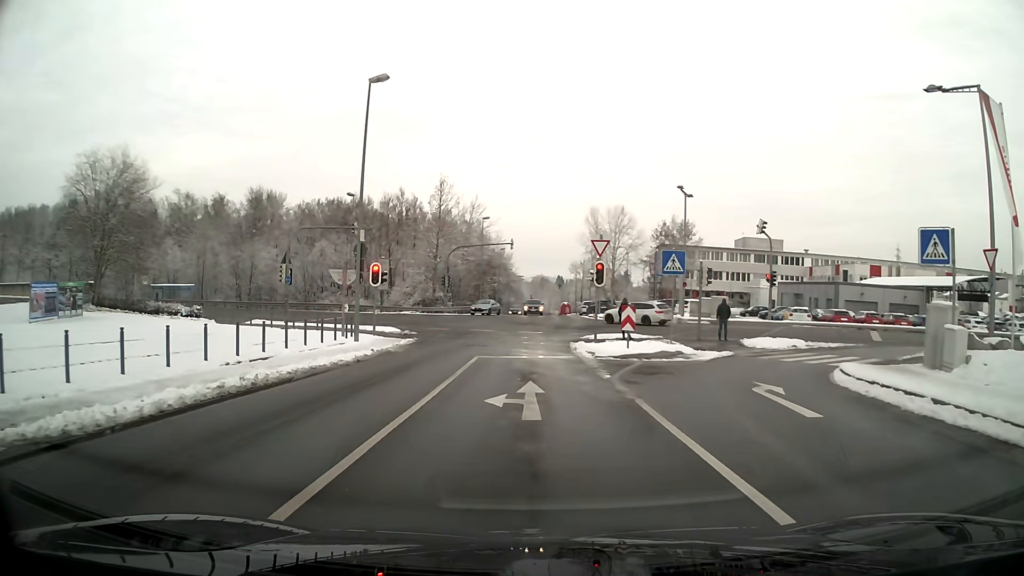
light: Day
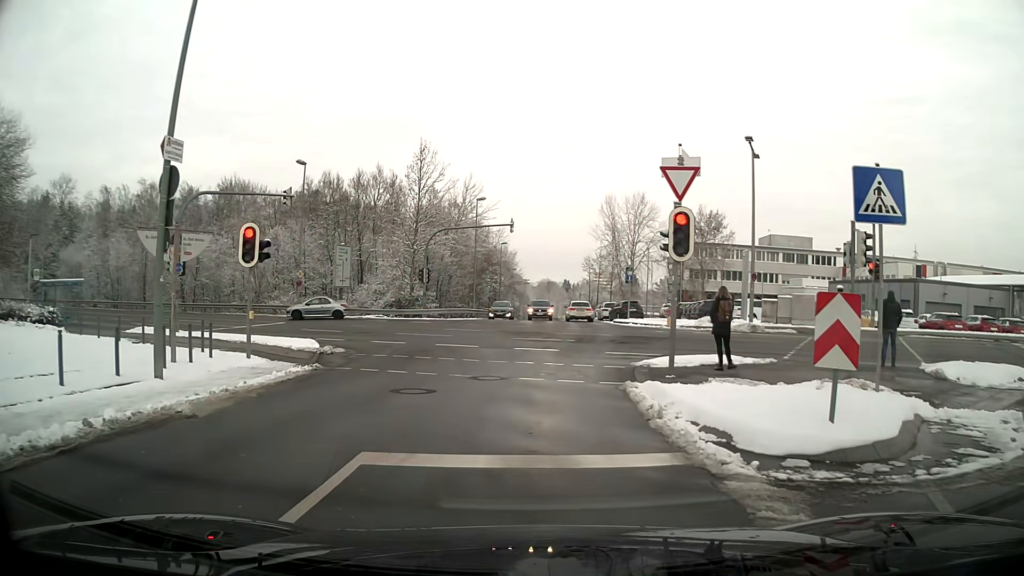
(-0.1, +13.8) m; -1°
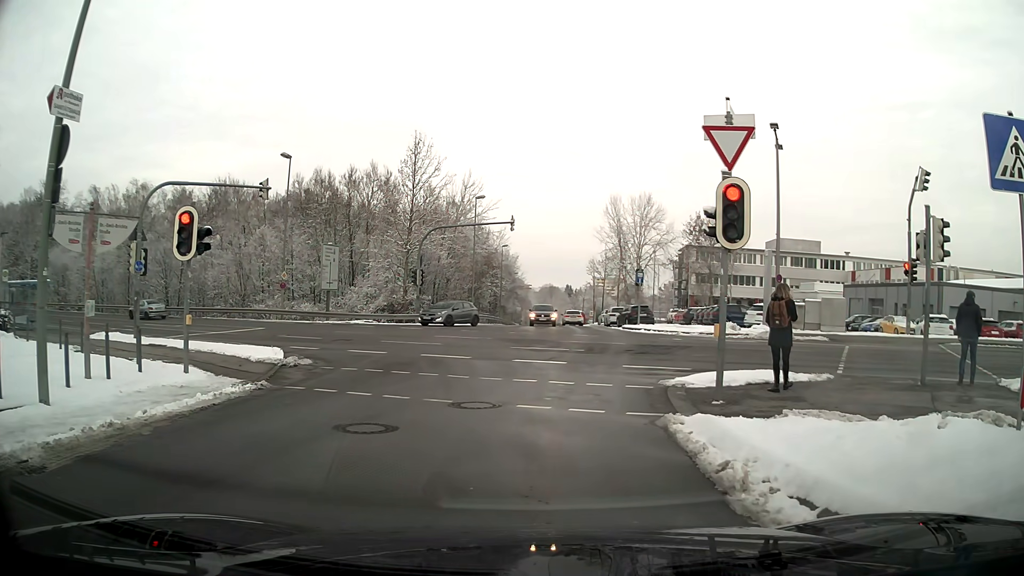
(0.0, +3.1) m; 0°
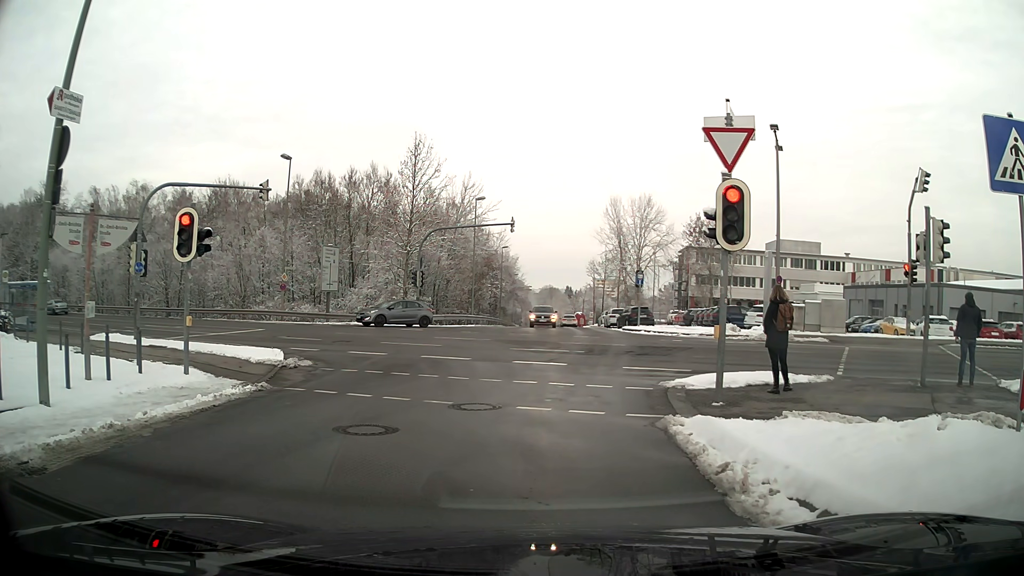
(0.0, +0.1) m; 0°
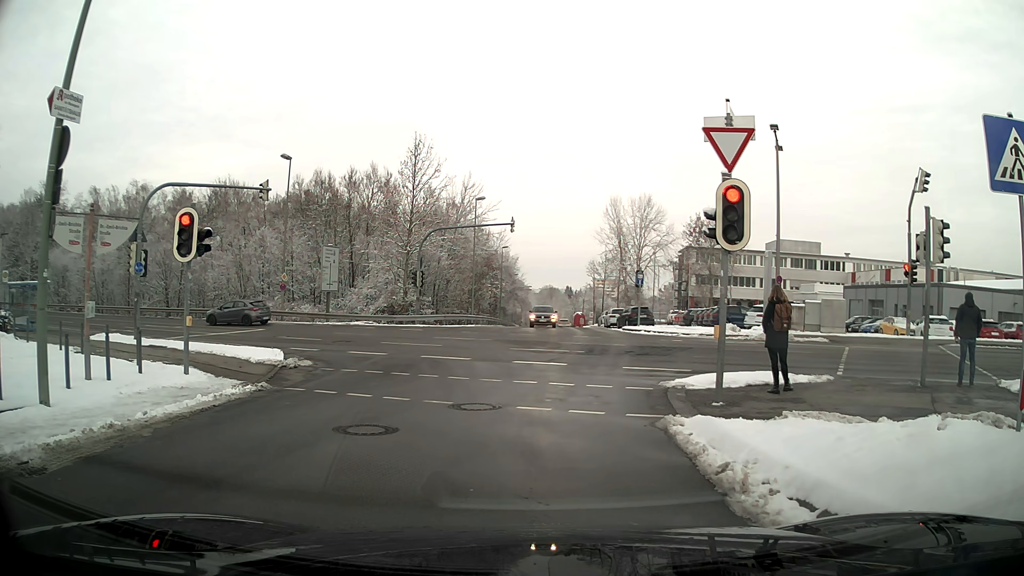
(0.0, 0.0) m; 0°
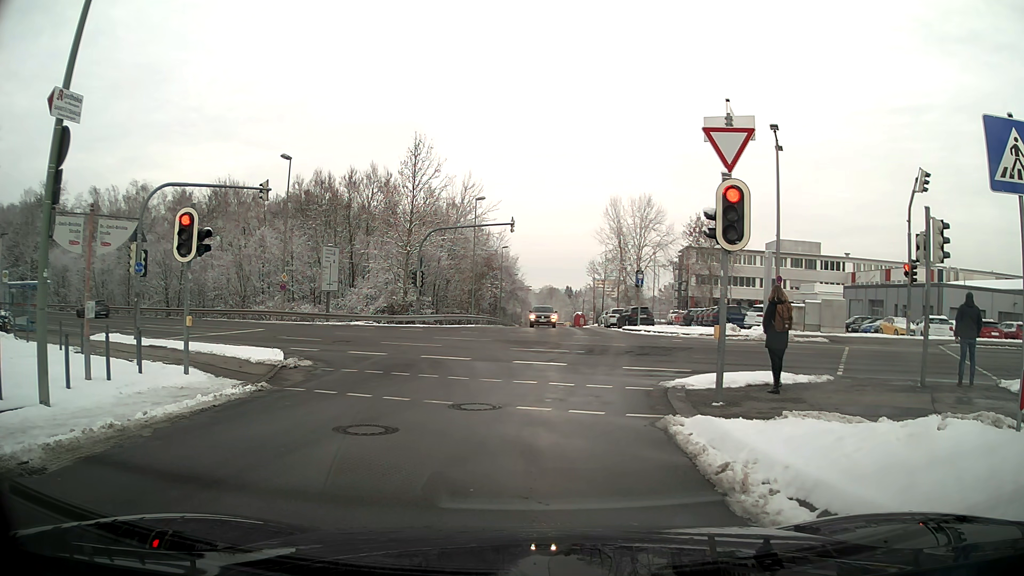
(0.0, 0.0) m; 0°
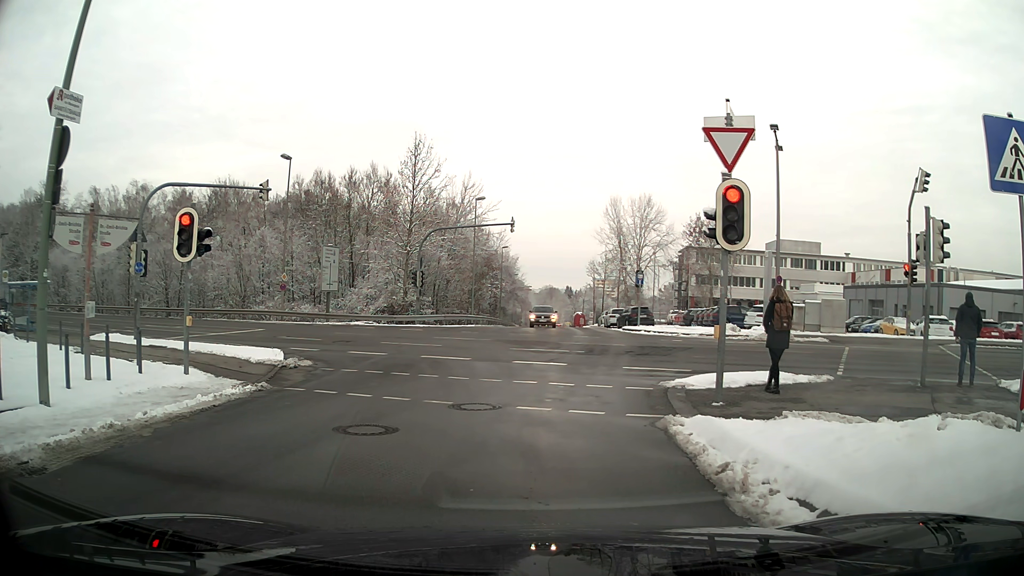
(0.0, 0.0) m; 0°
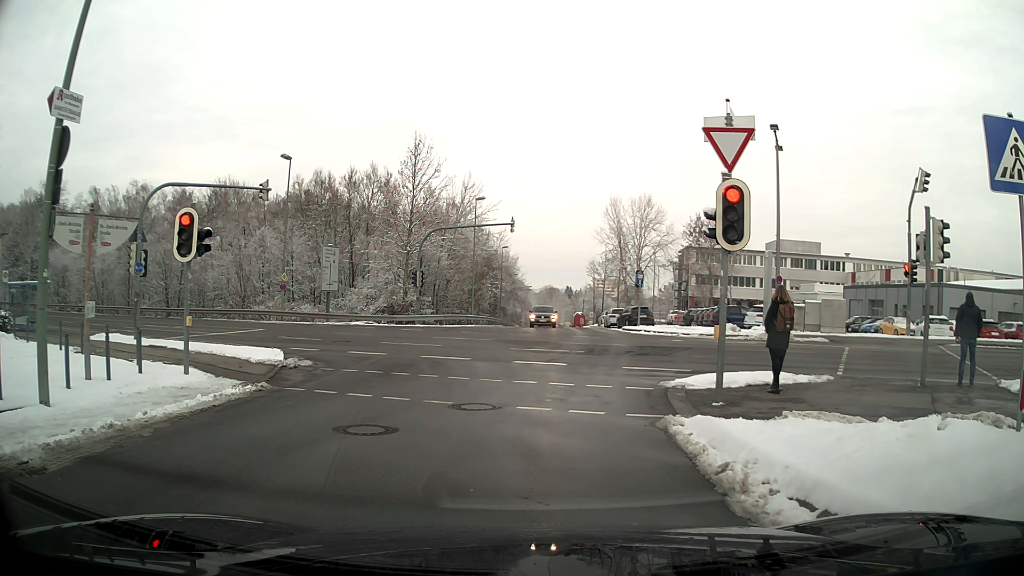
(0.0, 0.0) m; 0°
